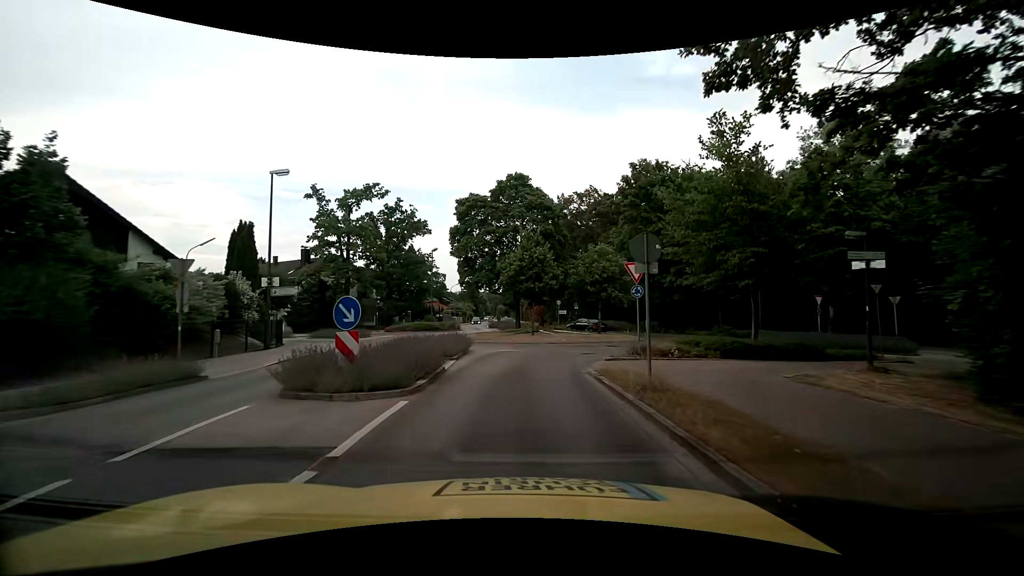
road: tertiary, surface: asphalt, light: Day
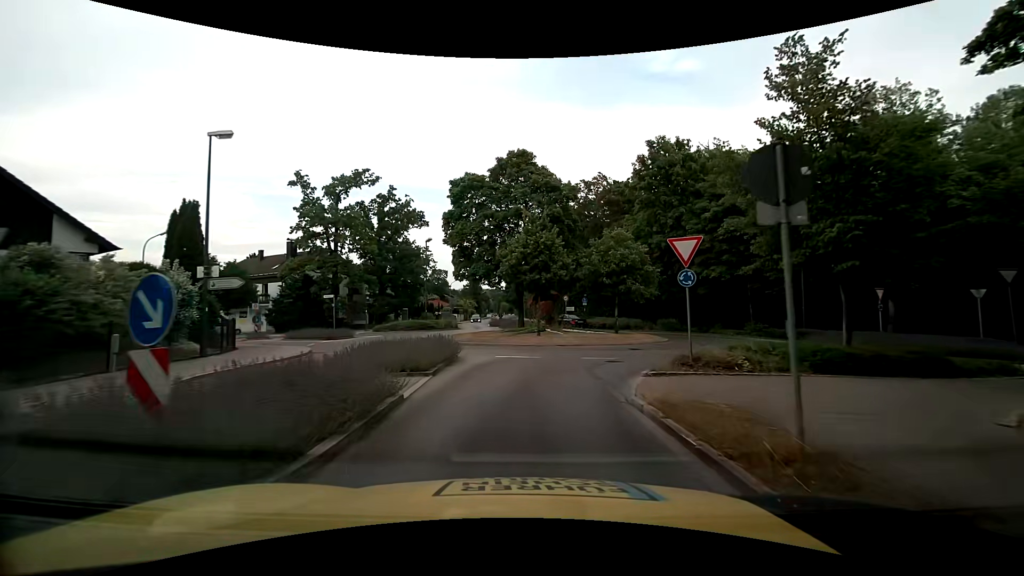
(-0.1, +4.8) m; -1°
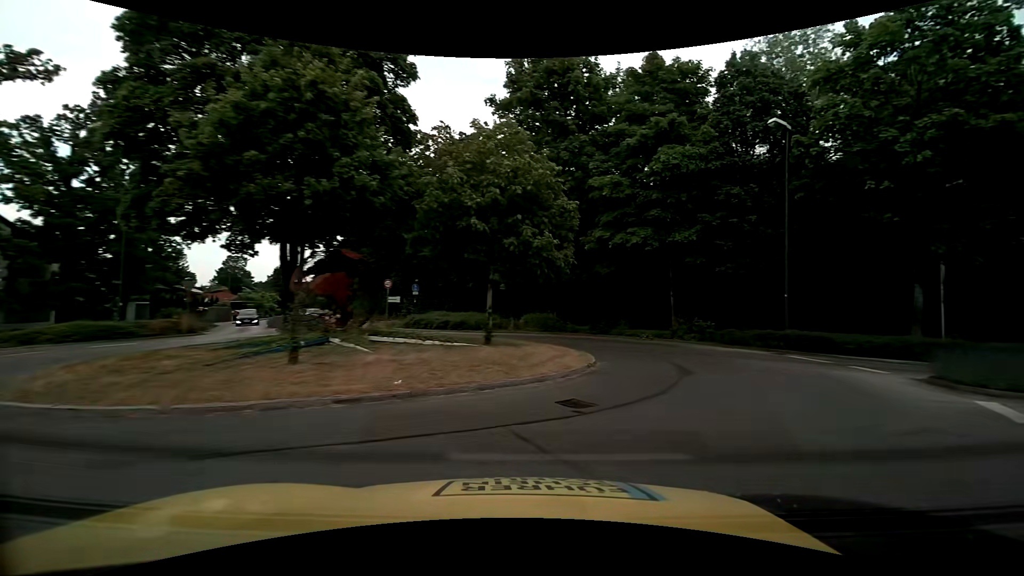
(+1.1, +16.0) m; +20°
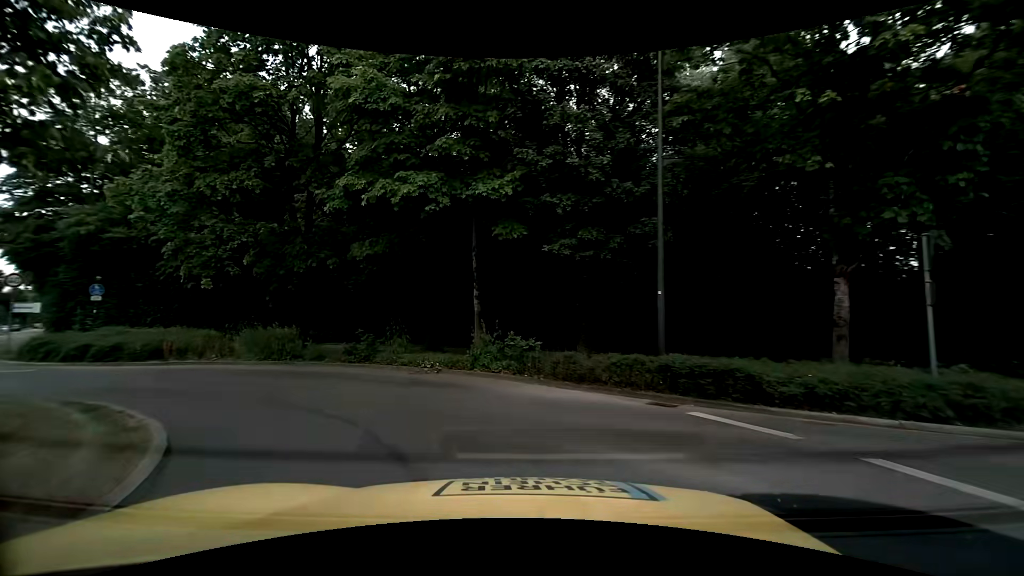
(+2.6, +9.5) m; +20°
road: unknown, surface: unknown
